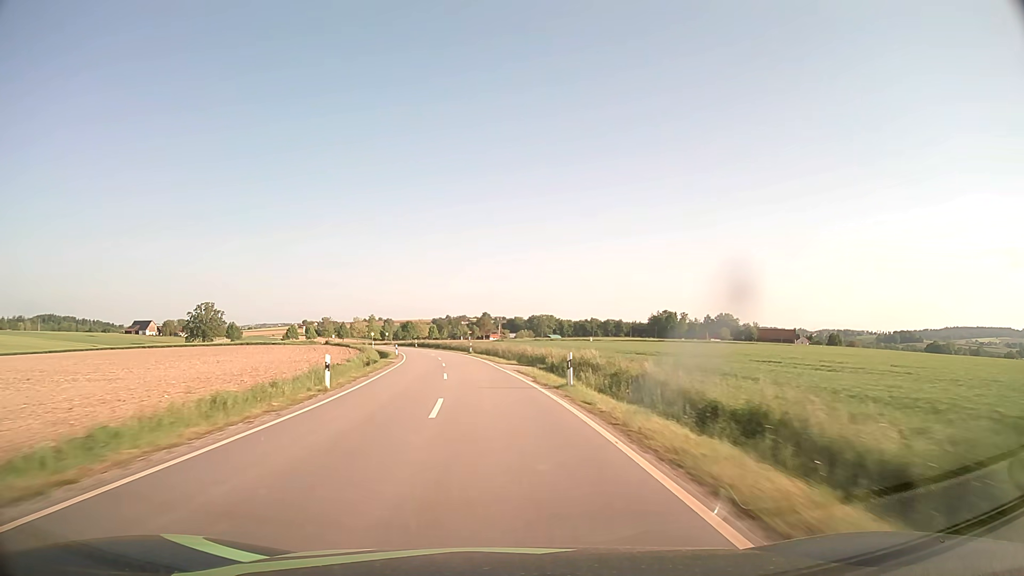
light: Day
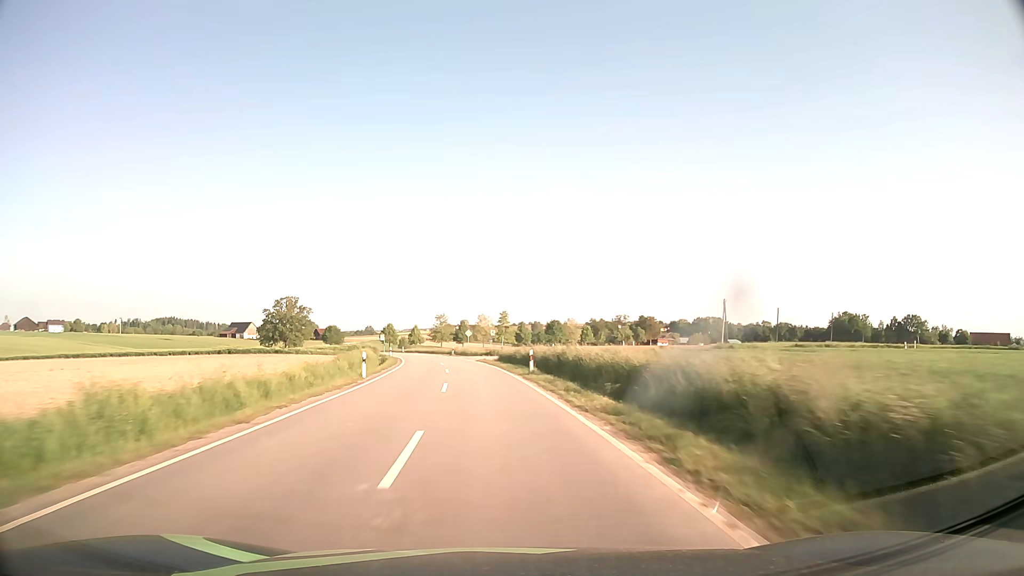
(-9.1, +78.3) m; -13°
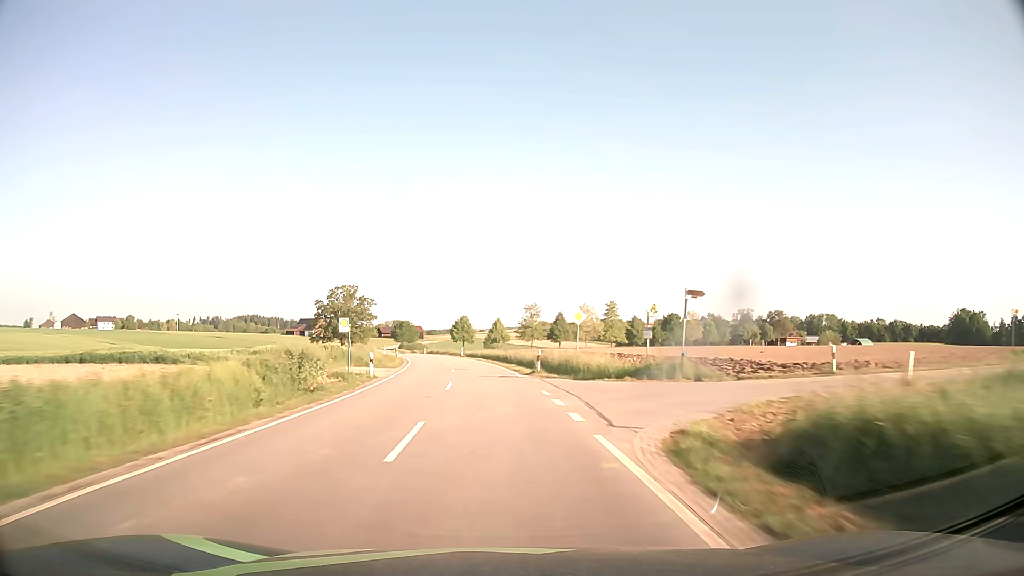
(-3.4, +47.2) m; -8°
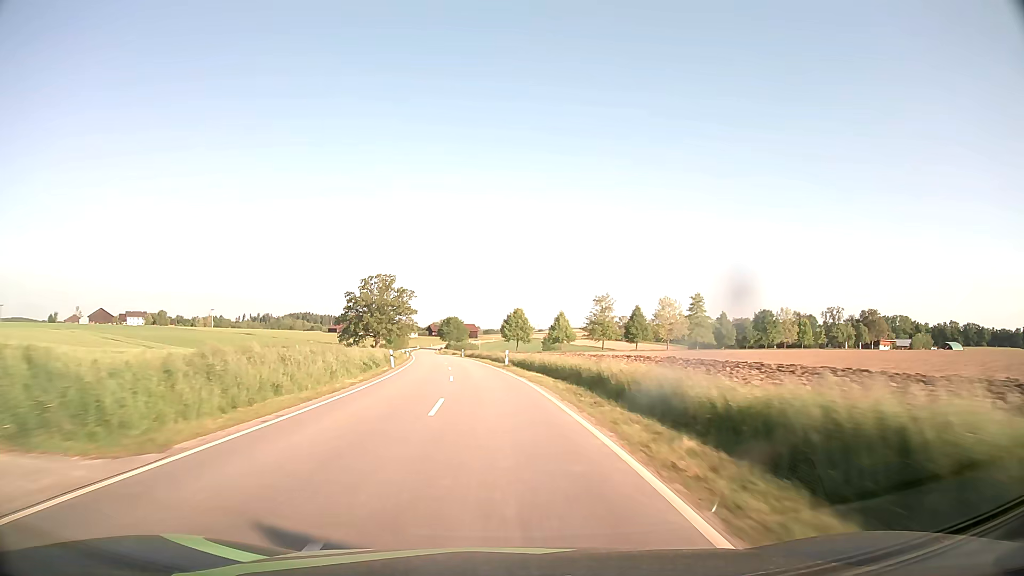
(-1.2, +31.6) m; -5°
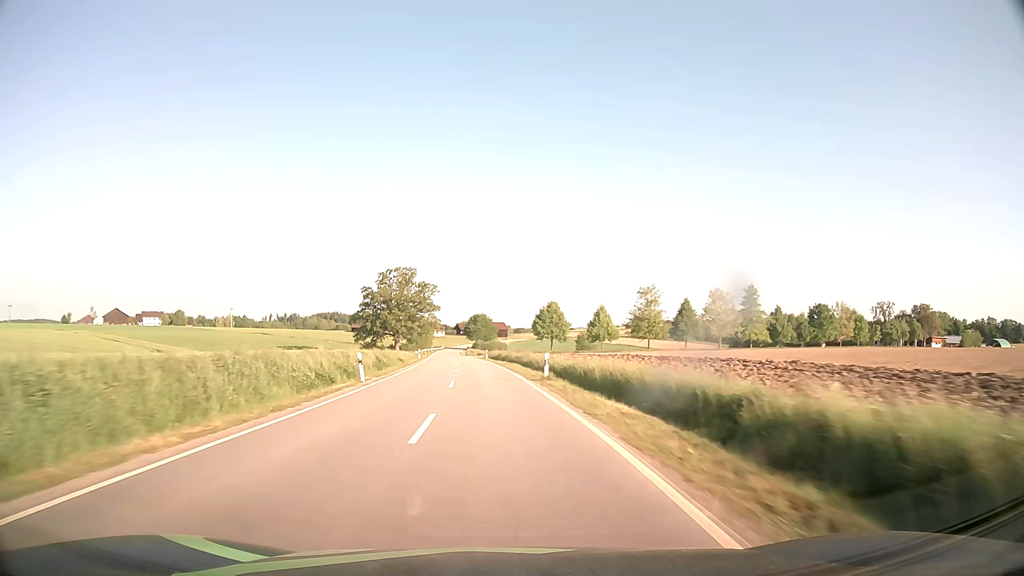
(-0.4, +15.8) m; -3°
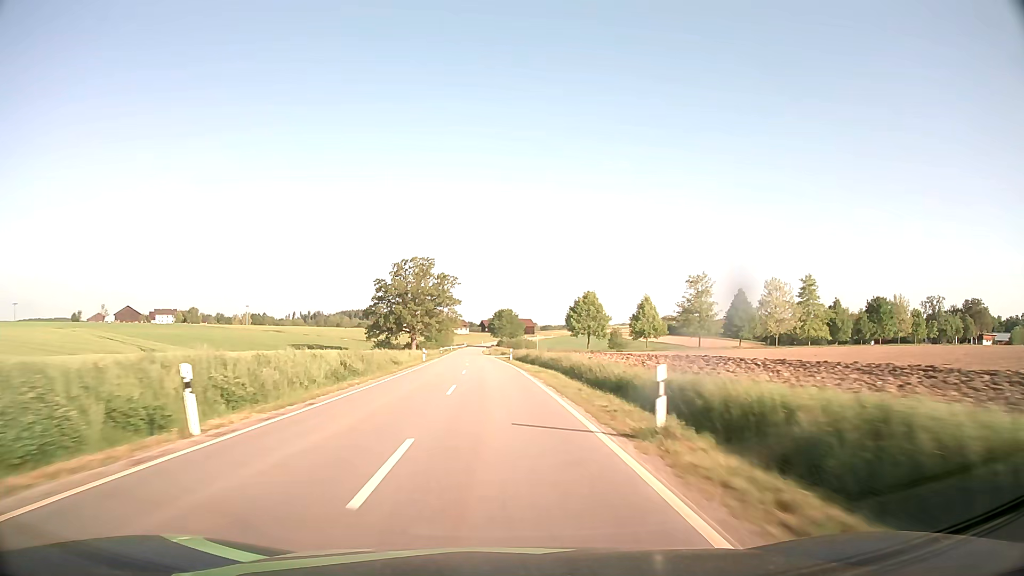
(-0.3, +15.9) m; -2°
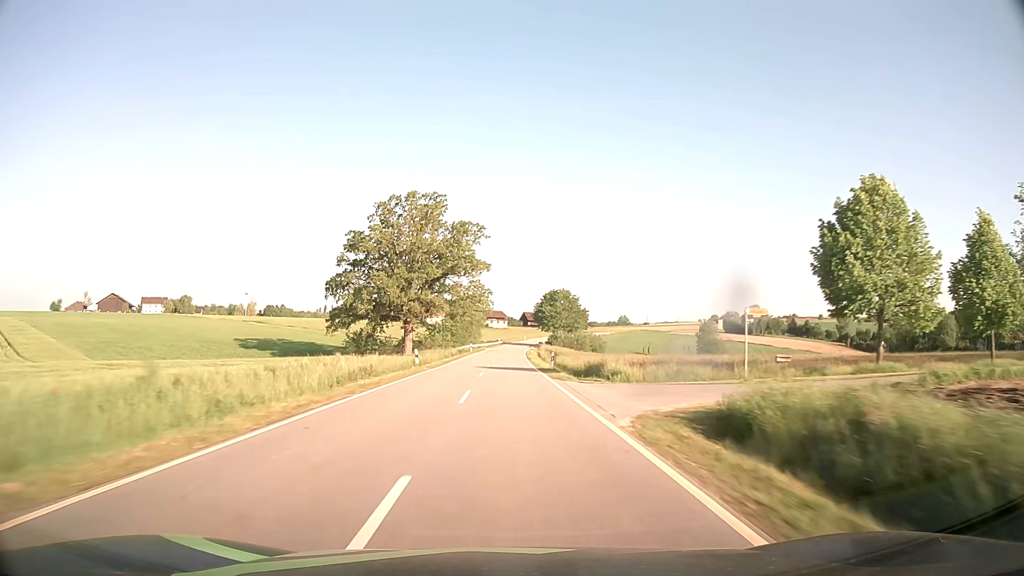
(-3.1, +63.5) m; -4°
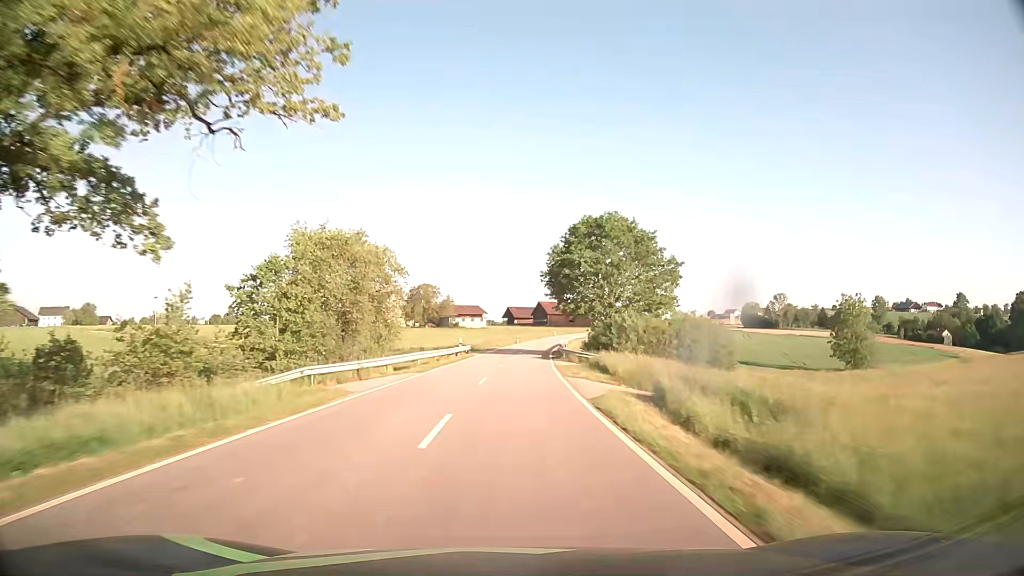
(+0.6, +79.6) m; +1°
(0, +10) (0, +20) (0, +30) (+1, +40) (+2, +50) (+2, +60) (+3, +70) (+4, +80) (+6, +90) (+7, +100) m
